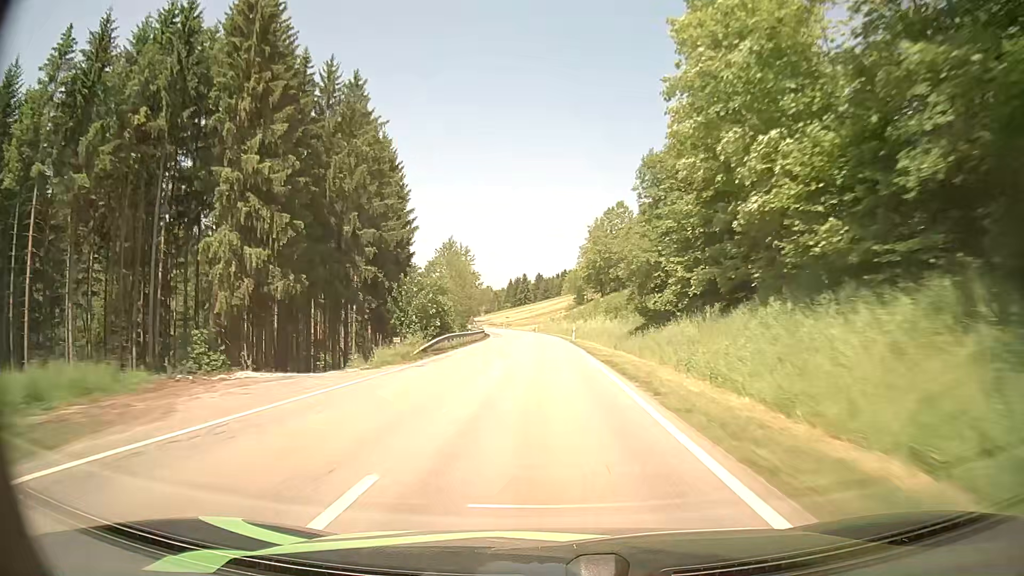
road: secondary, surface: asphalt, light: Day
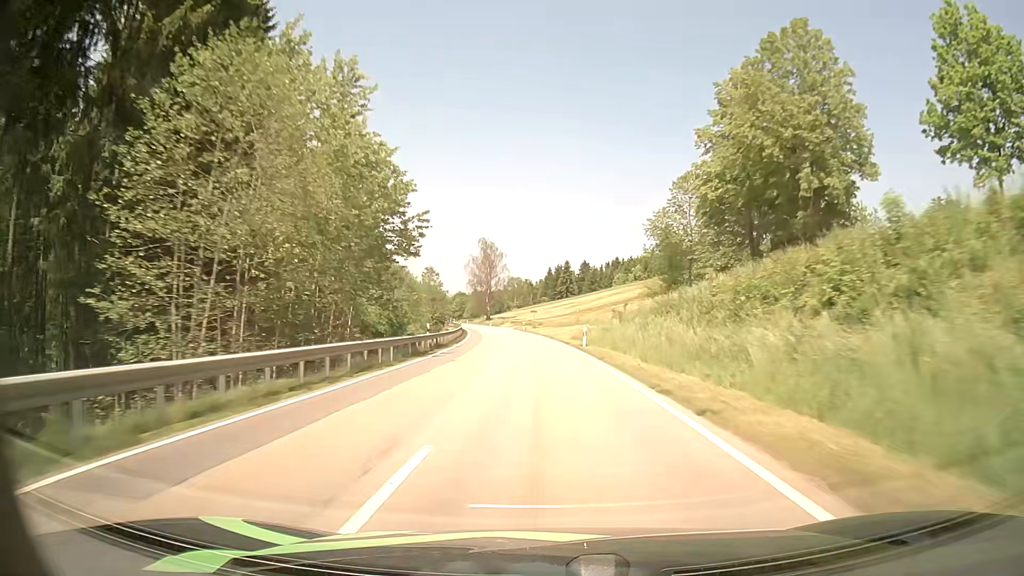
(-0.7, +66.1) m; -3°
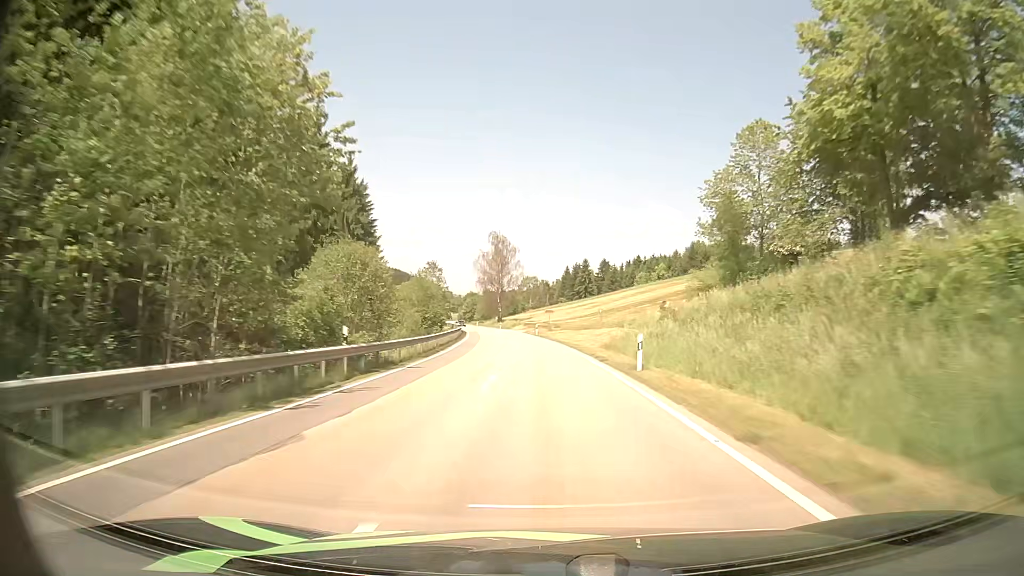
(-0.2, +16.5) m; -1°
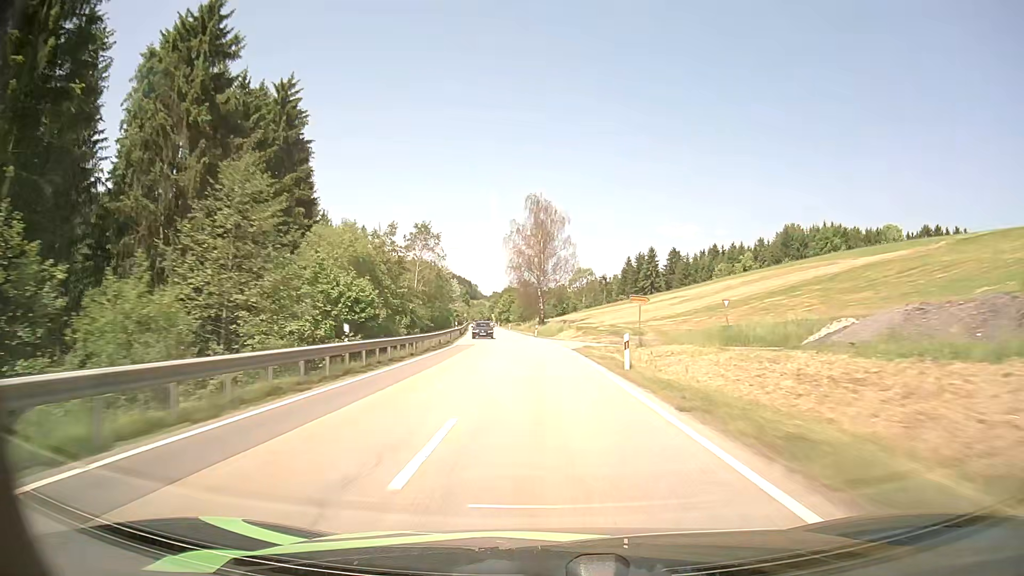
(-2.0, +49.6) m; -4°
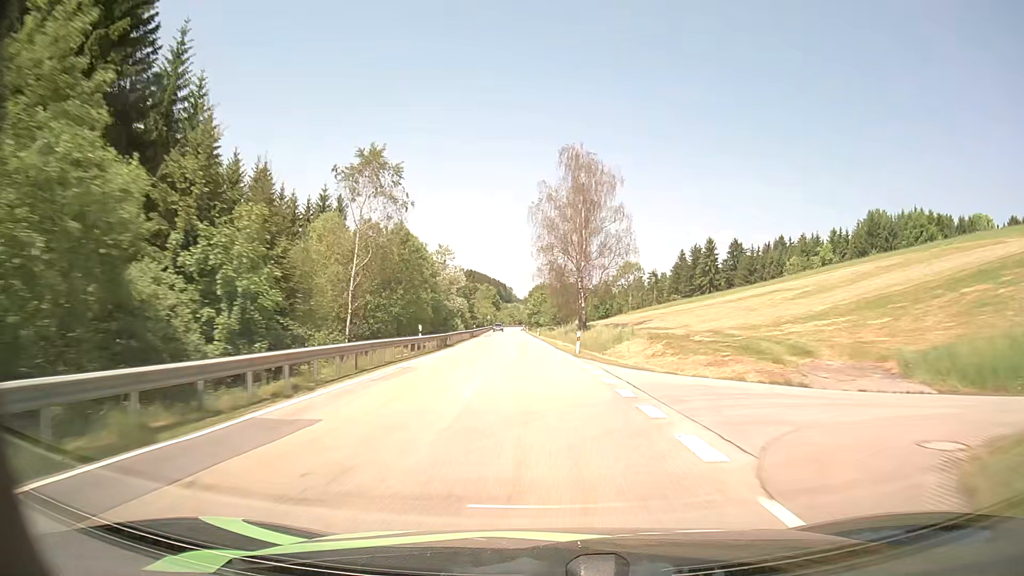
(-0.8, +33.4) m; -3°
